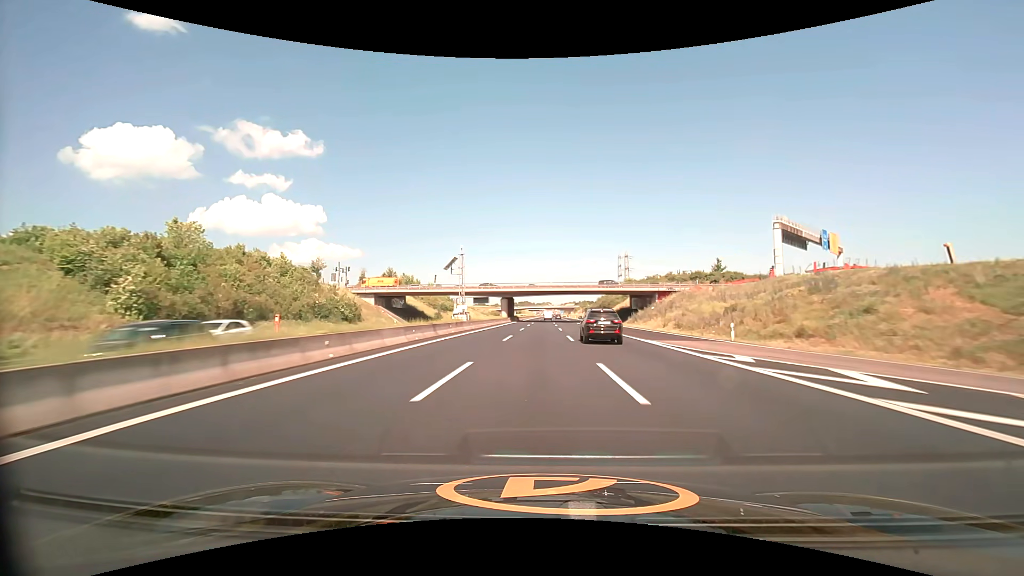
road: motorway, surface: asphalt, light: Day
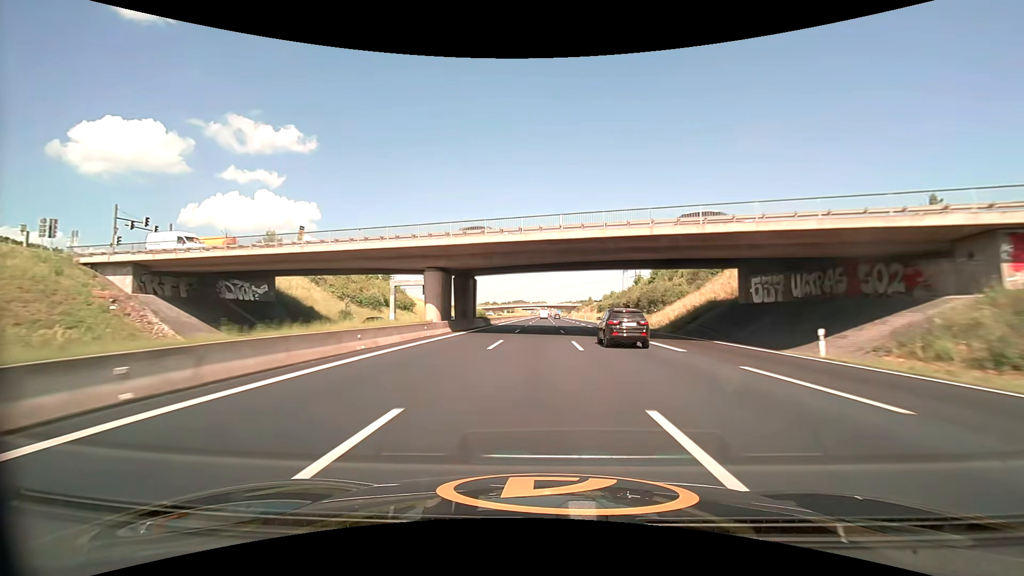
(+0.4, +60.4) m; +1°
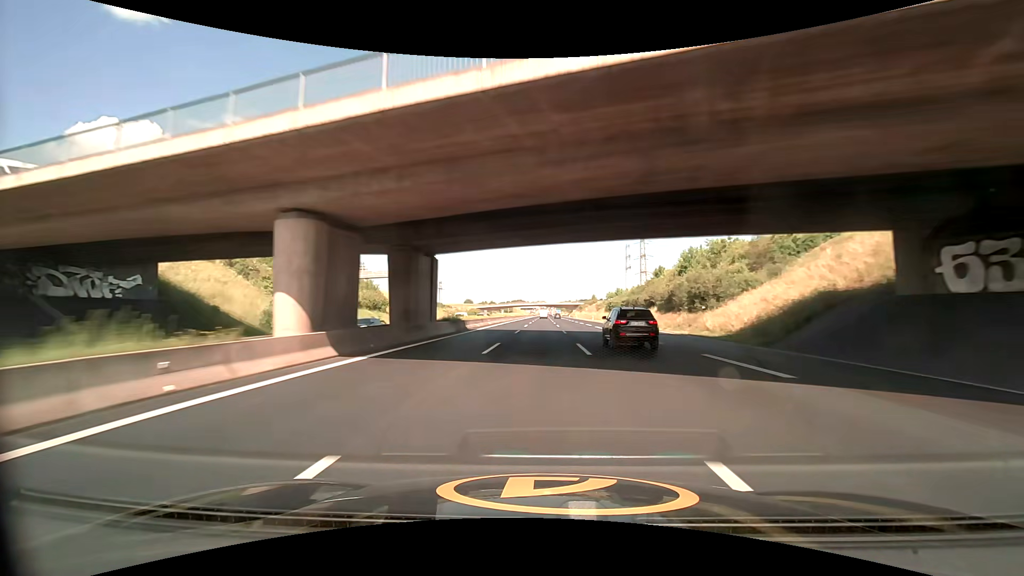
(0.0, +20.2) m; 0°
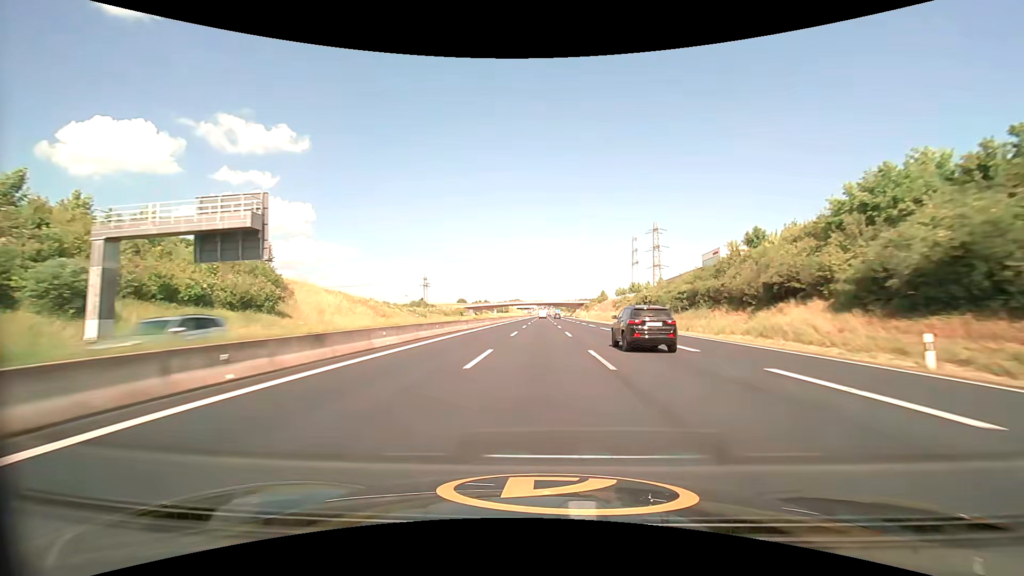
(+0.3, +40.5) m; +1°
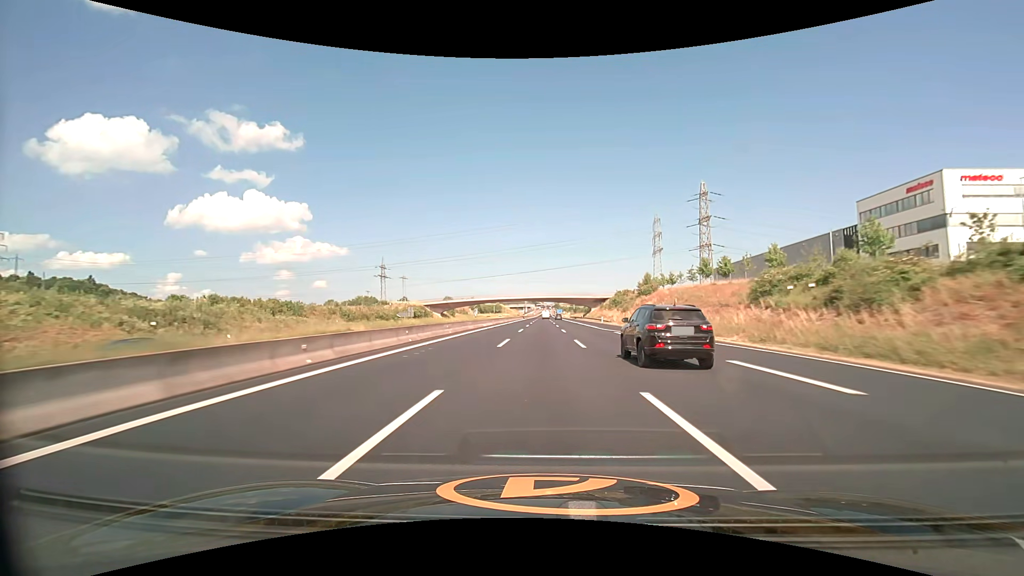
(-0.4, +80.8) m; 0°
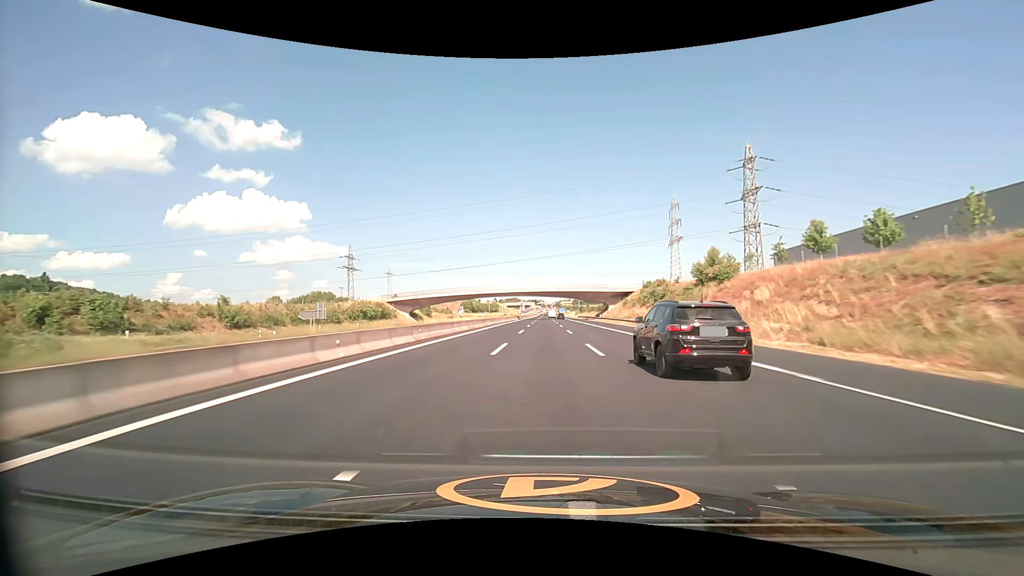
(0.0, +40.3) m; 0°
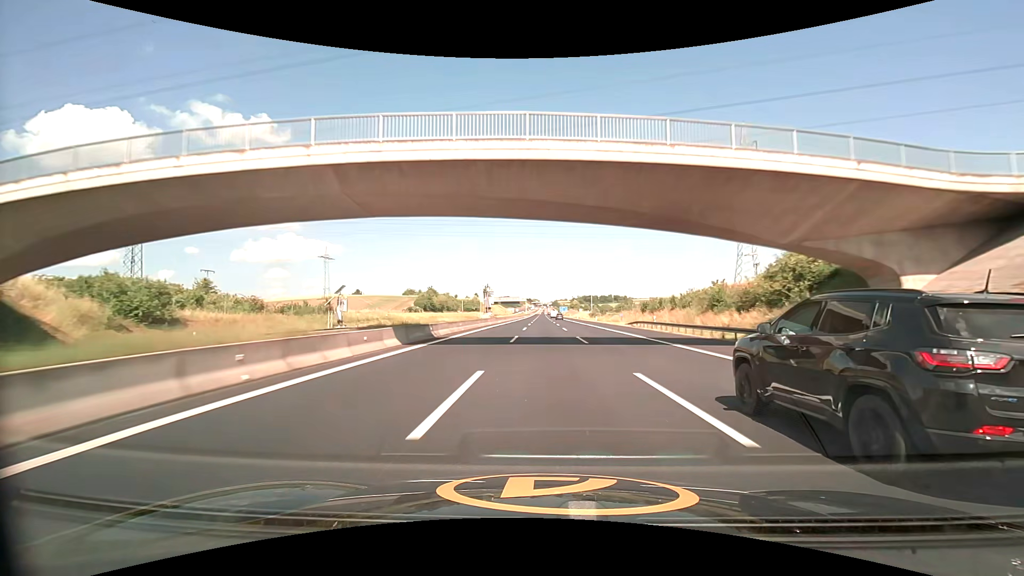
(+0.2, +100.0) m; +1°
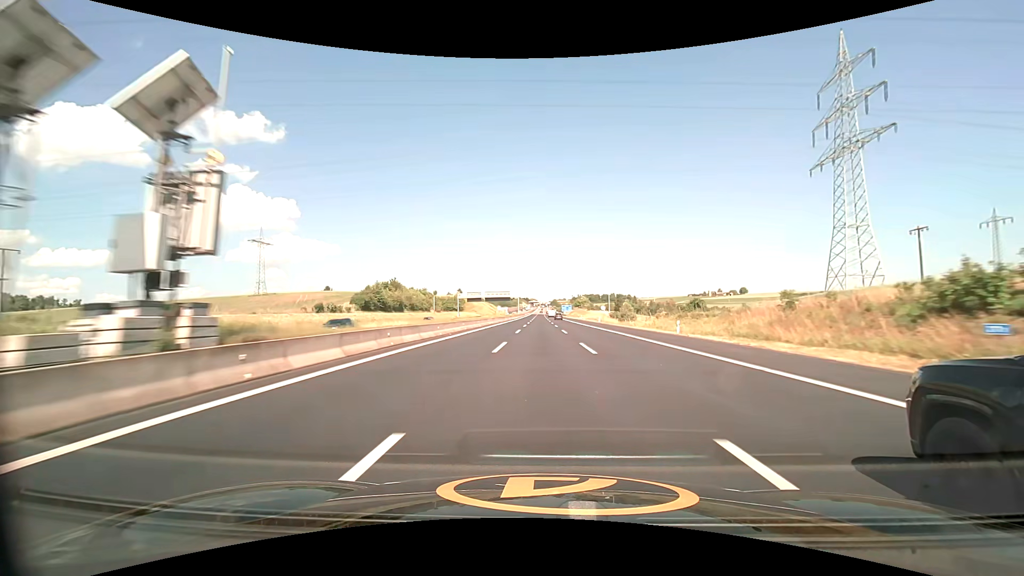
(+0.1, +59.6) m; 0°
(0, +10) (0, +20) (0, +30) (0, +40) (0, +50) (0, +60) (0, +70) (0, +80) (0, +90) (0, +100) m
